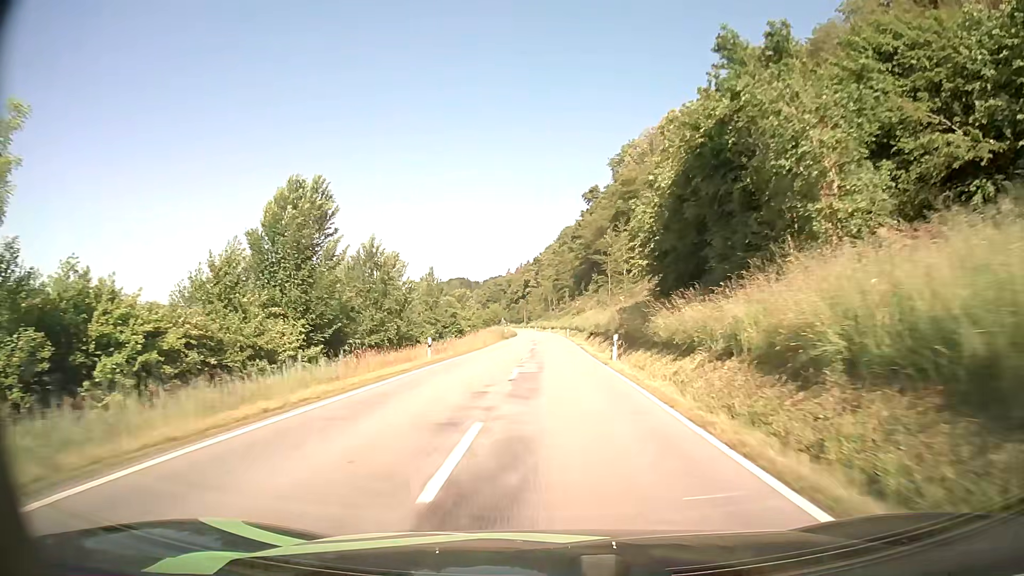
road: secondary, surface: asphalt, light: Day
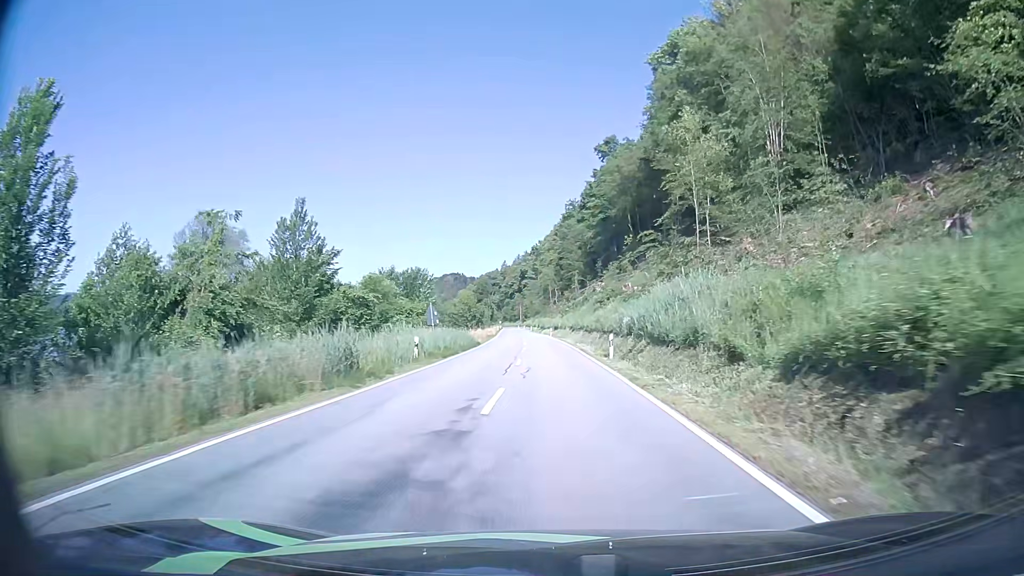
(-0.1, +55.4) m; 0°
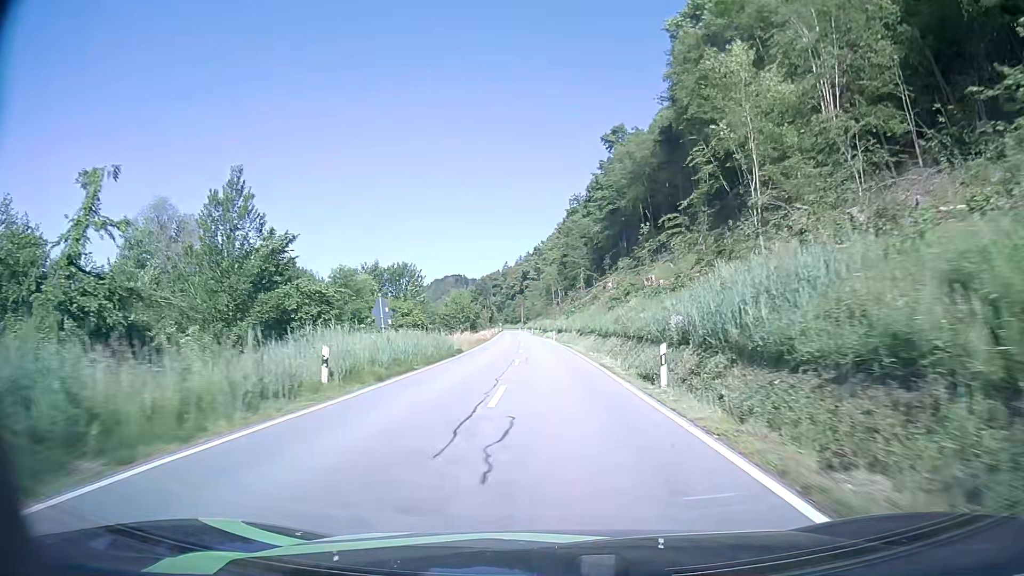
(-0.1, +11.1) m; -1°
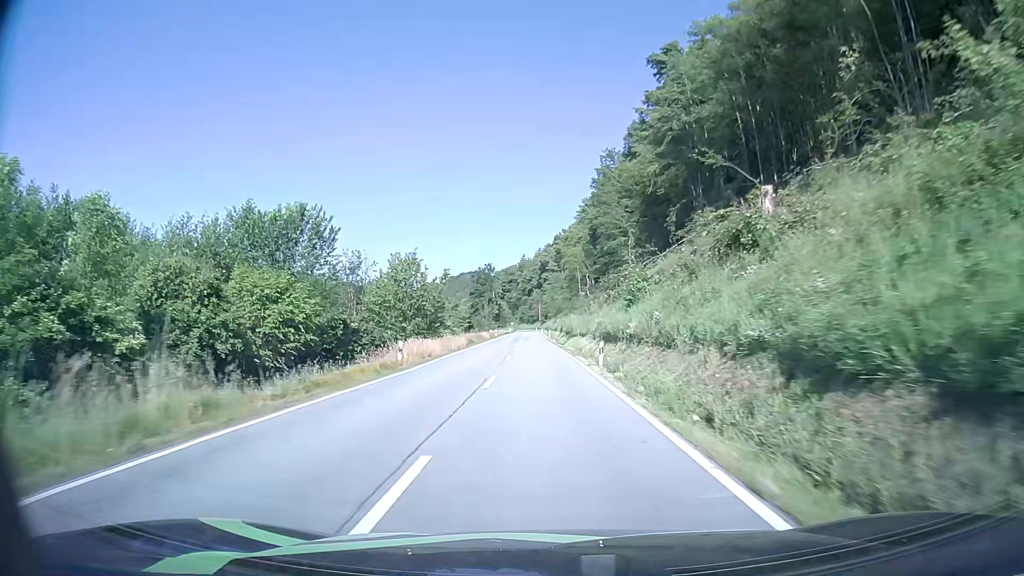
(-0.4, +44.7) m; -1°
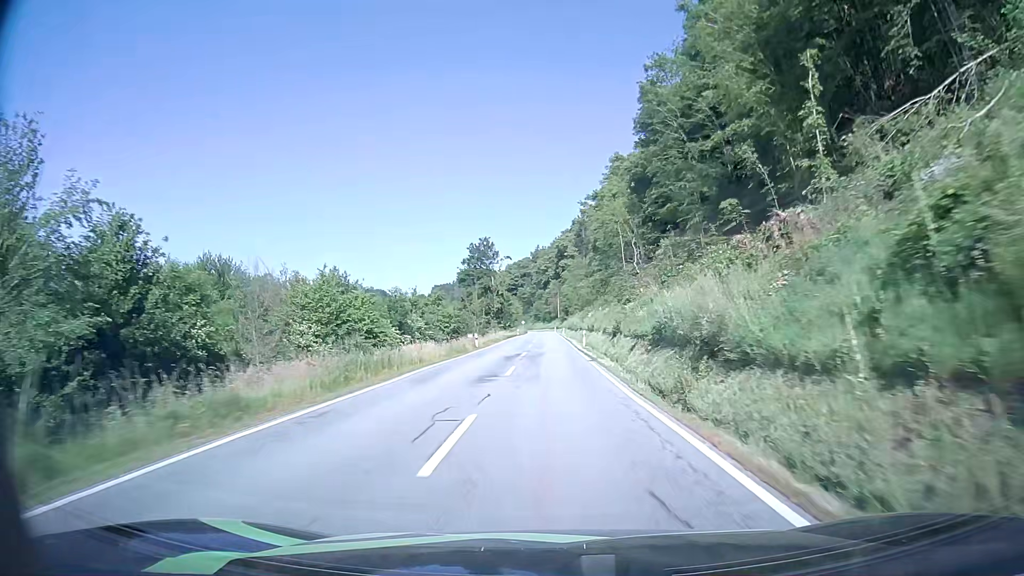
(-1.1, +44.9) m; -2°
